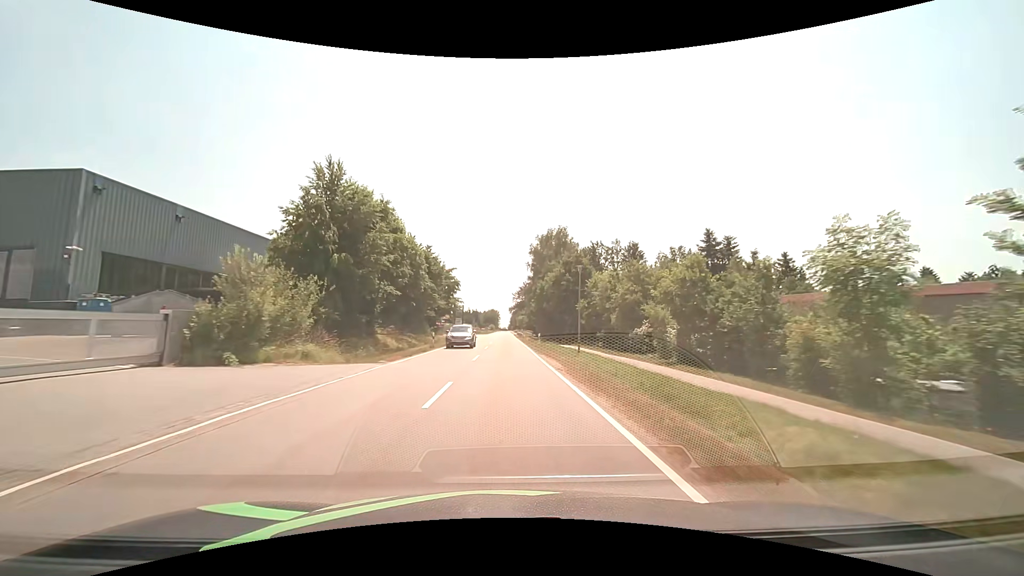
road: tertiary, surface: asphalt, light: Day
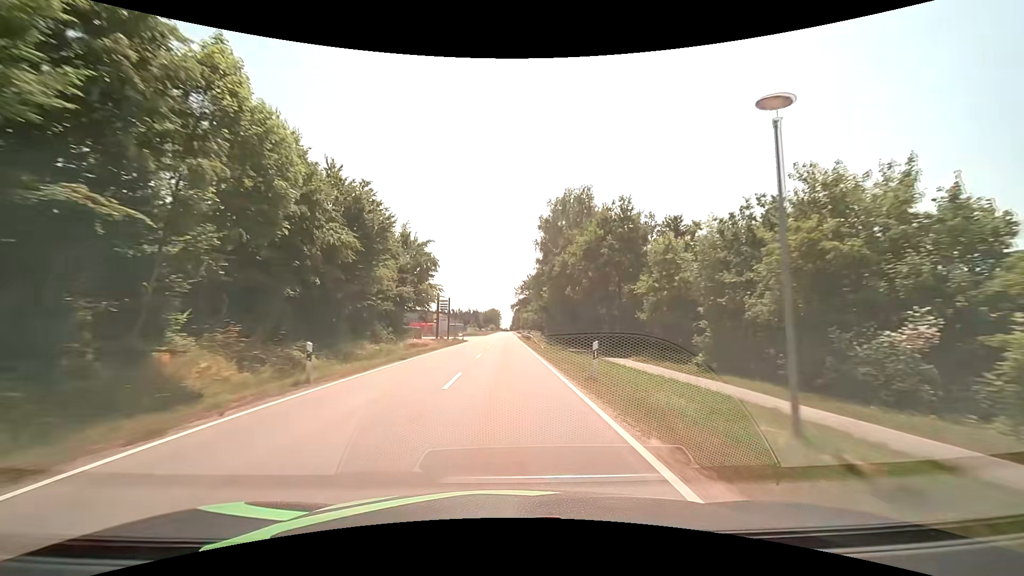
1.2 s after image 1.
(0.0, +21.8) m; 0°
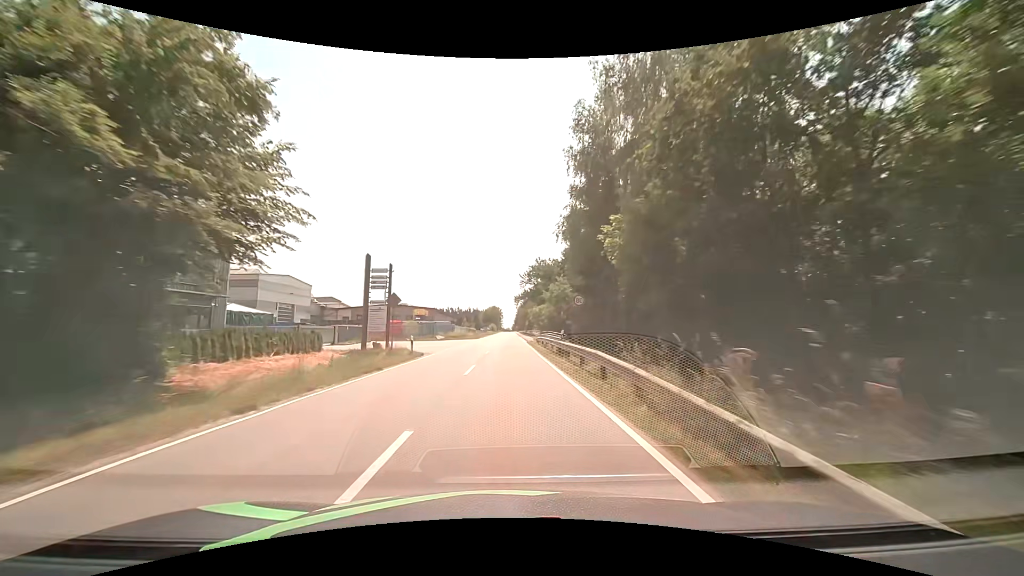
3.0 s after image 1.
(-0.1, +32.9) m; -1°
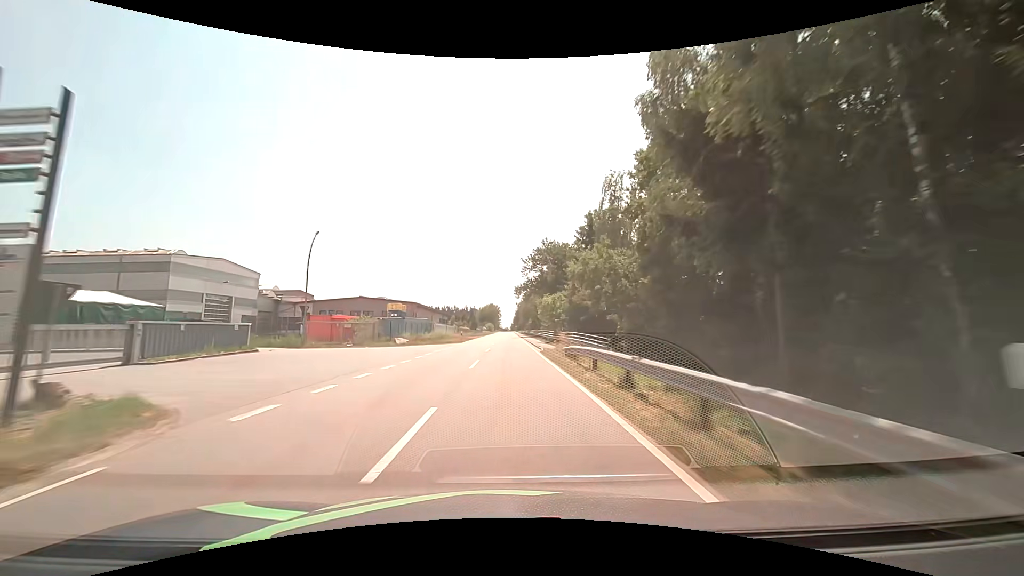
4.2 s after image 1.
(+0.2, +22.6) m; 0°
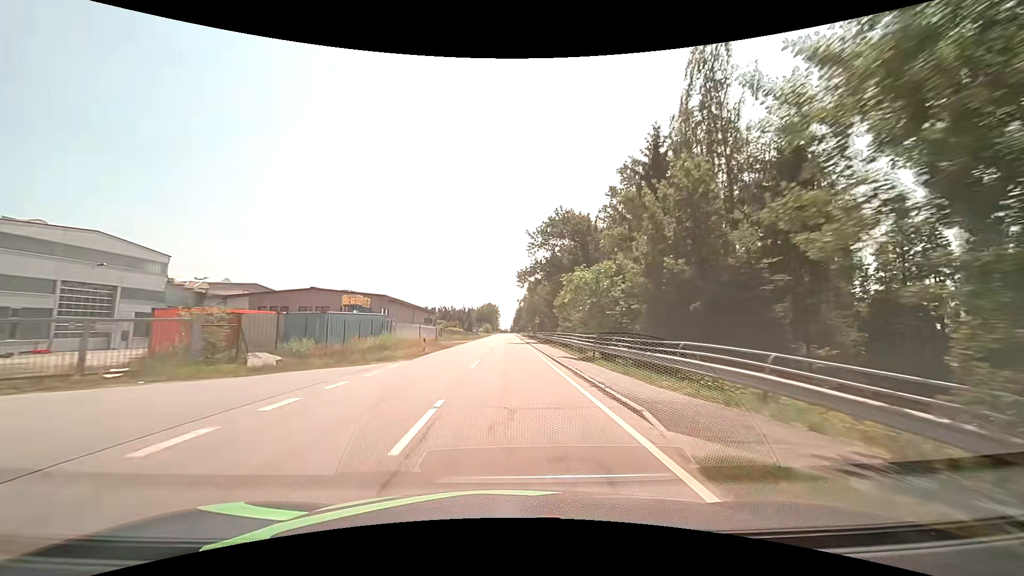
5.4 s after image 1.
(0.0, +23.4) m; 0°
(0, +10) (0, +20) (0, +30) (0, +40) (0, +50) (0, +60) (0, +70) (0, +80) (0, +90) (0, +100) m
